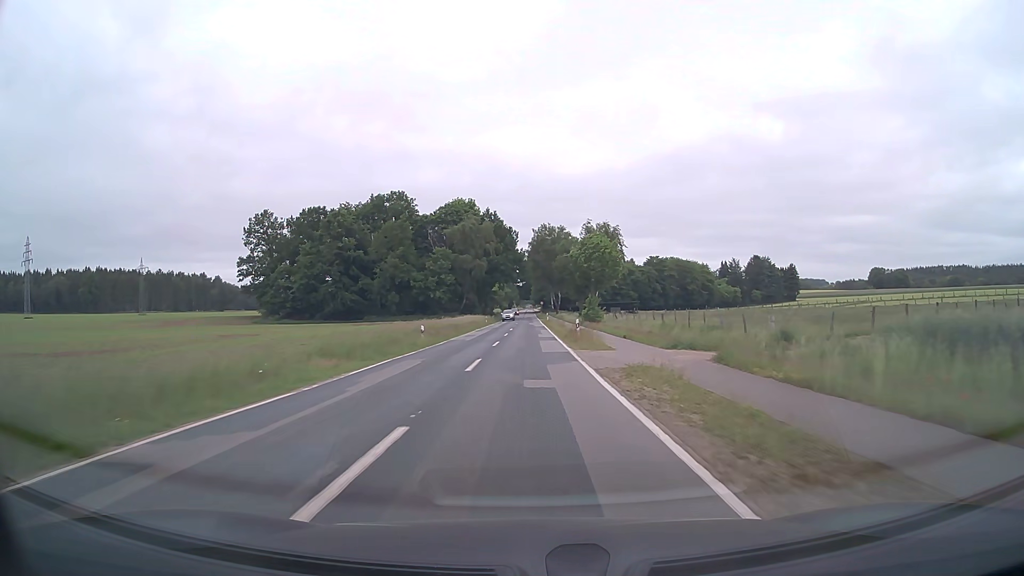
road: tertiary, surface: asphalt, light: Day
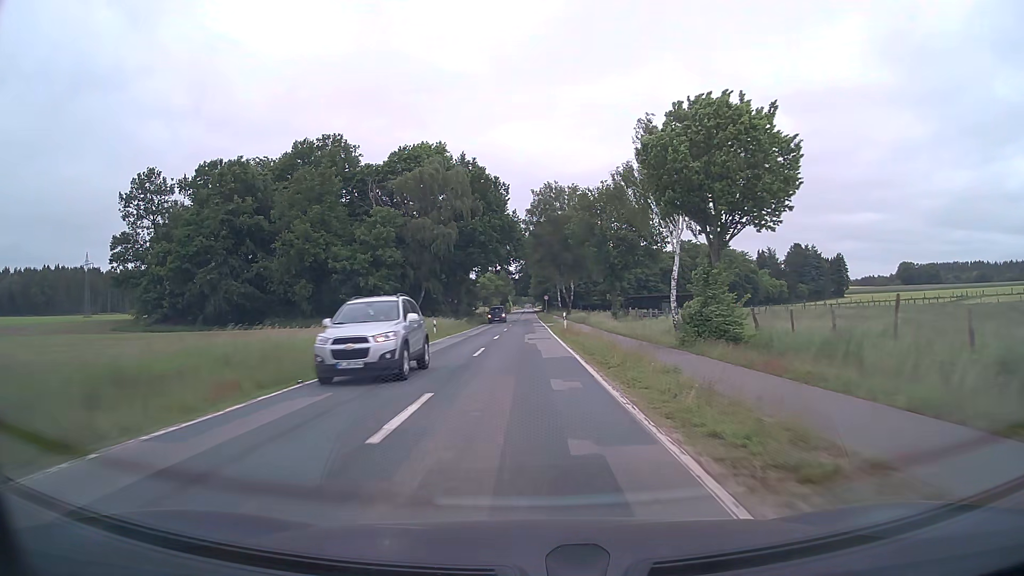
(+0.1, +45.5) m; 0°
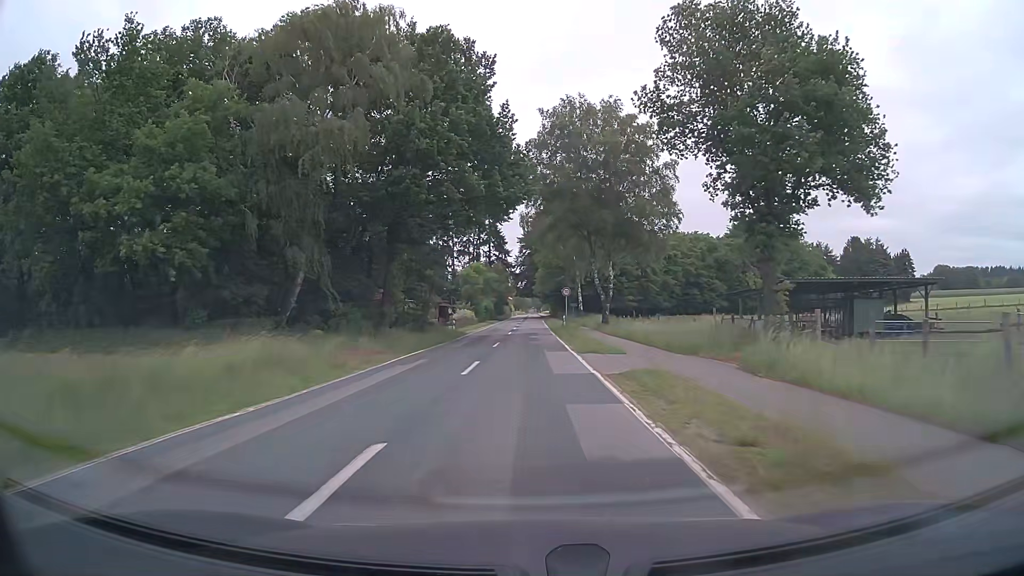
(-0.3, +41.7) m; -1°
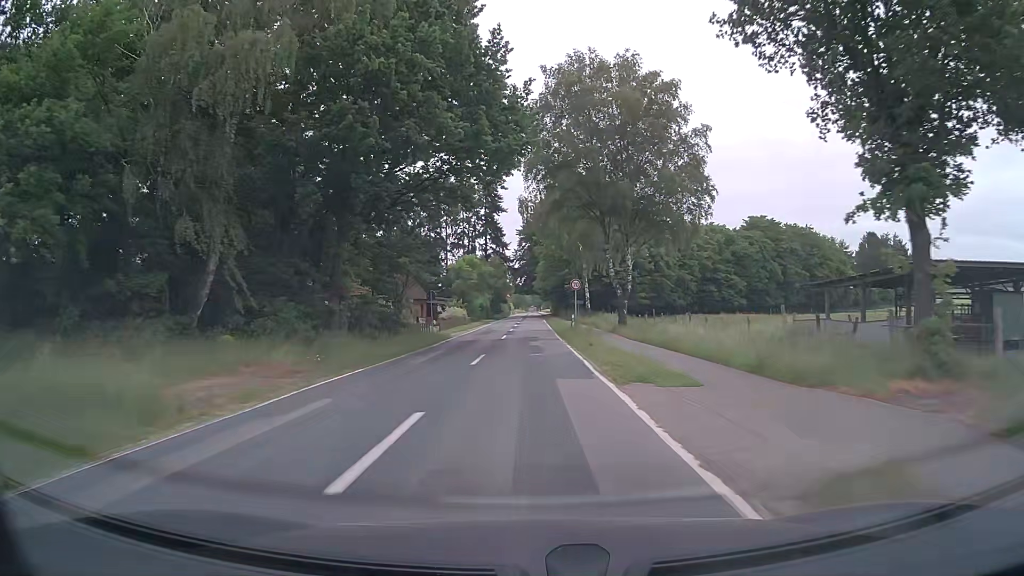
(0.0, +10.0) m; 0°
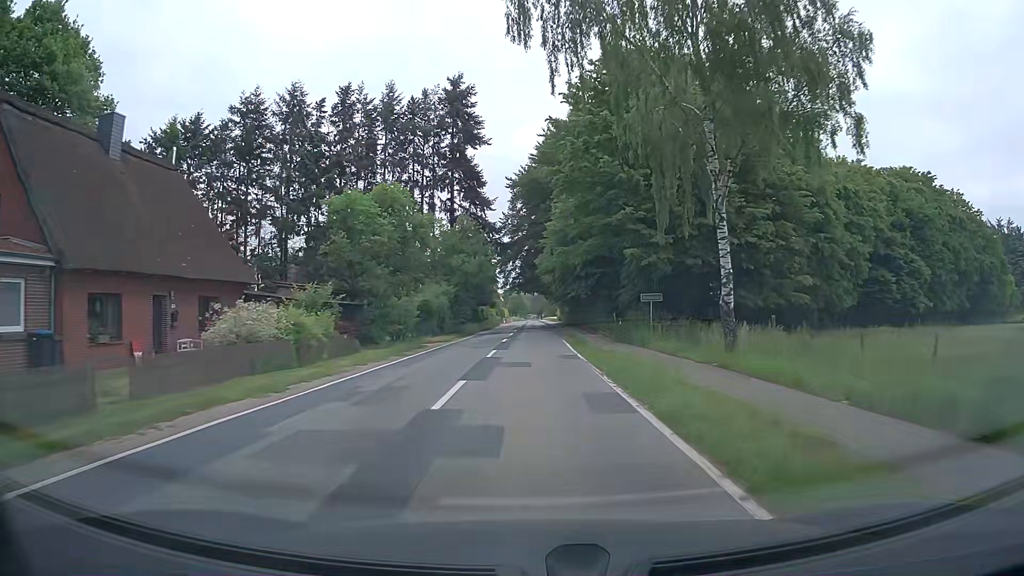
(0.0, +49.5) m; 0°
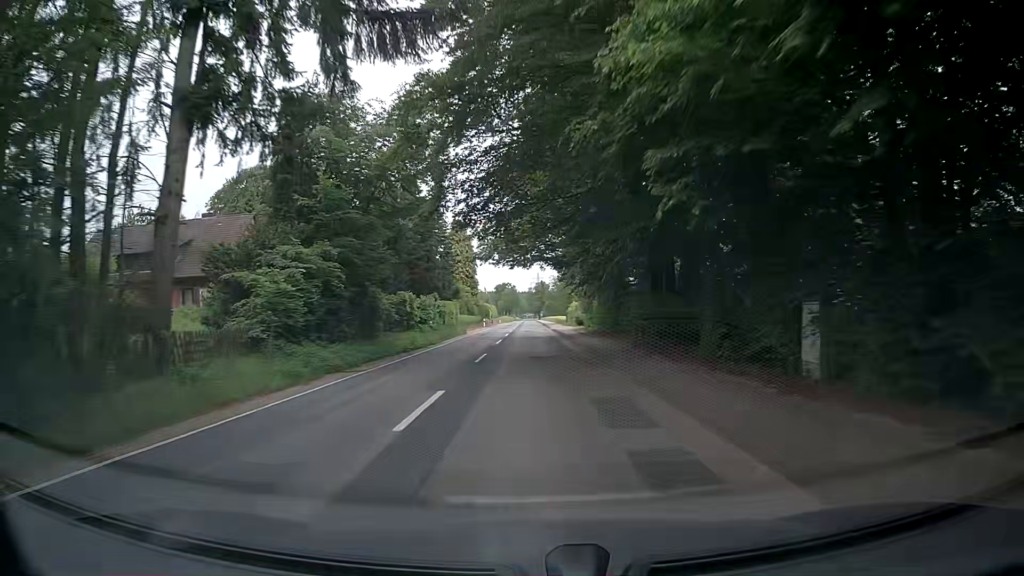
(+0.3, +50.8) m; 0°
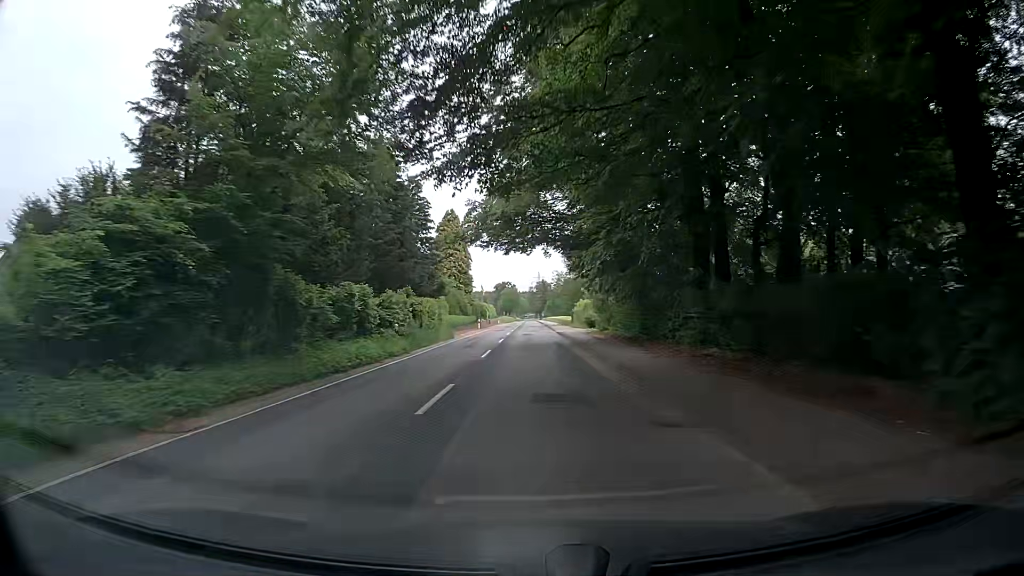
(0.0, +10.4) m; -1°
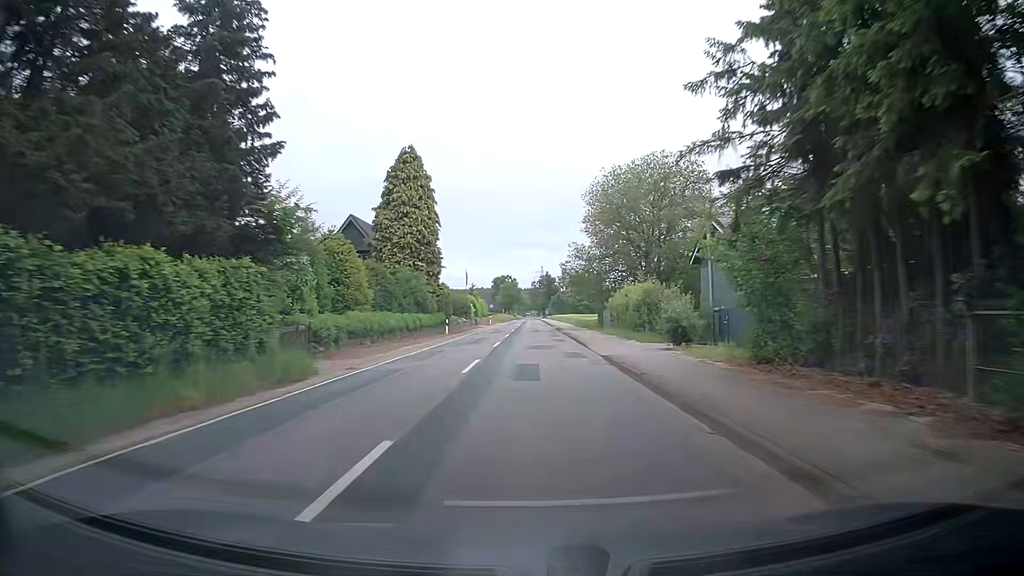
(+0.4, +31.4) m; +1°
(0, +10) (0, +20) (0, +30) (0, +40) (0, +50) (0, +60) (0, +70) (0, +80) (0, +90) (0, +100) m
